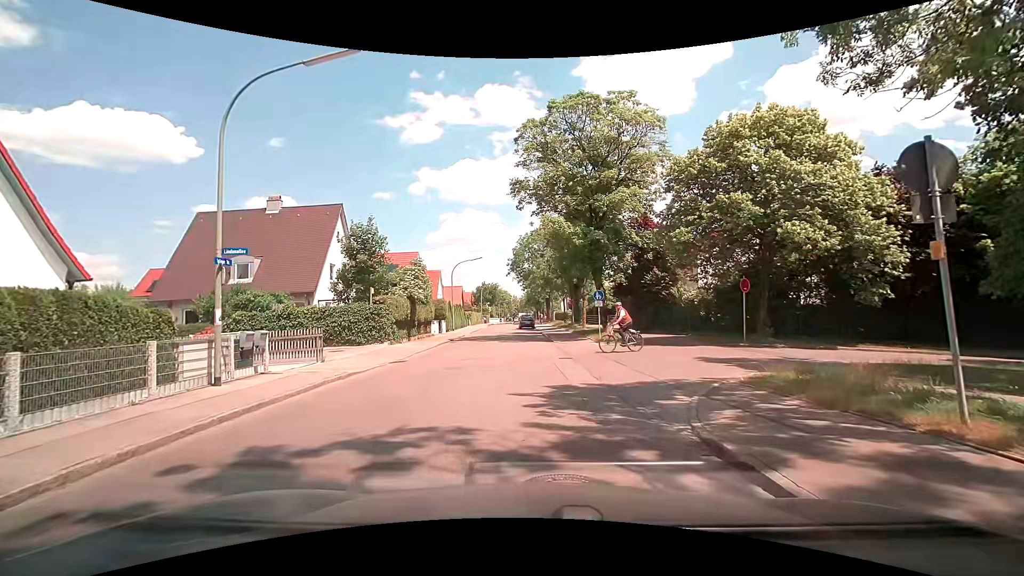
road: tertiary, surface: asphalt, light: Day
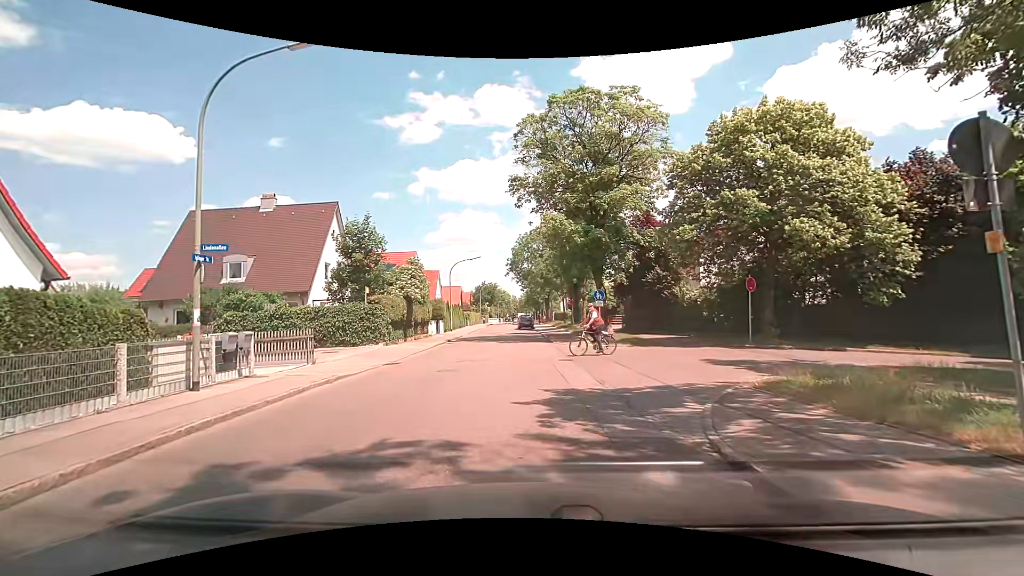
(0.0, +0.6) m; 0°
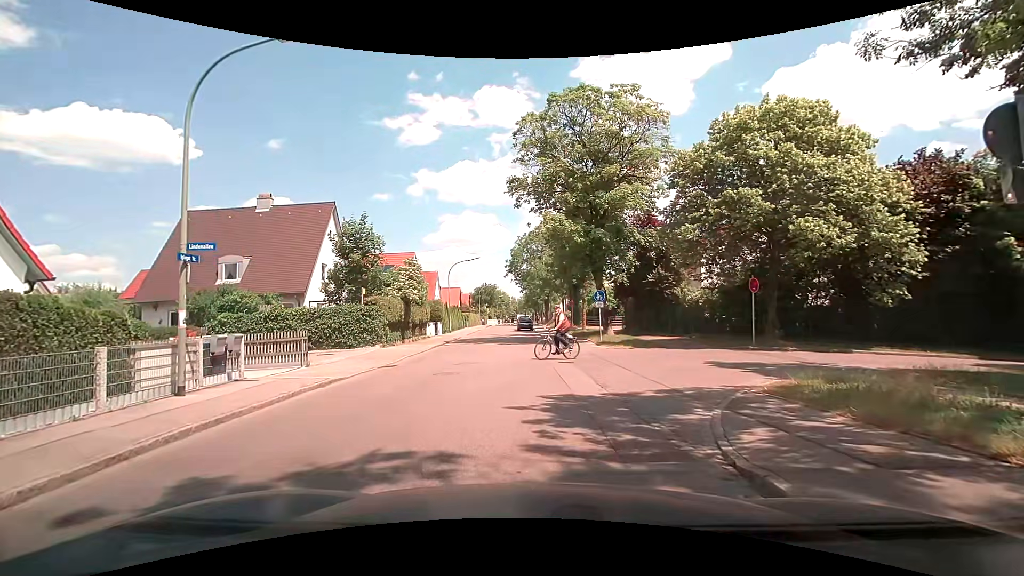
(0.0, +0.4) m; 0°
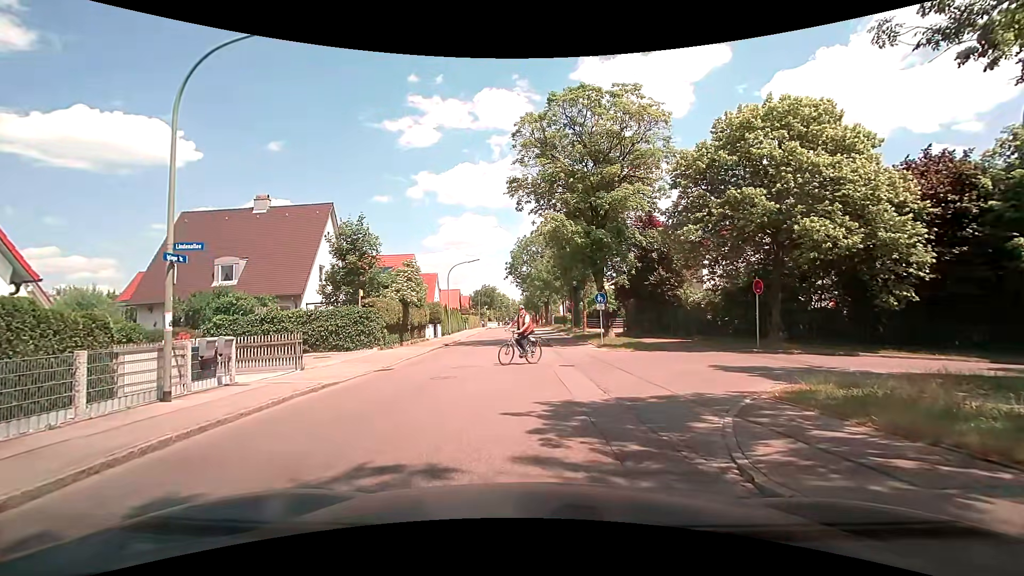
(0.0, +0.4) m; 0°
